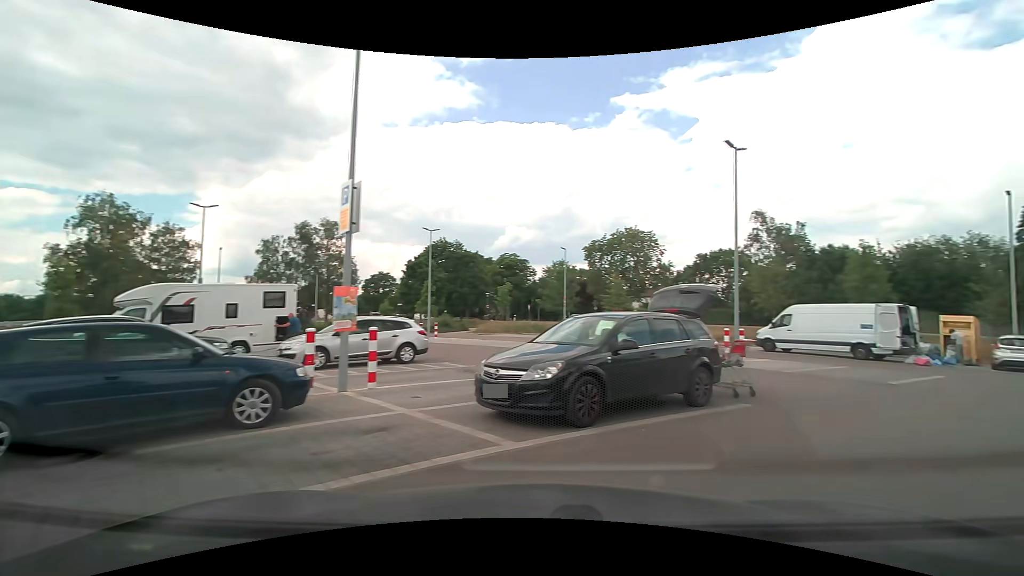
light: Day
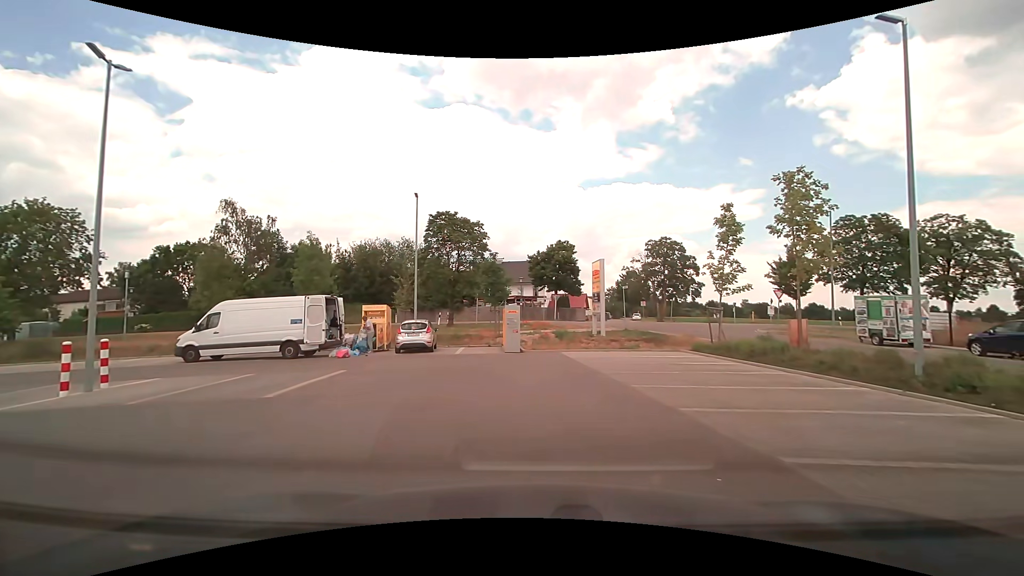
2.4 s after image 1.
(+2.9, +4.7) m; +55°
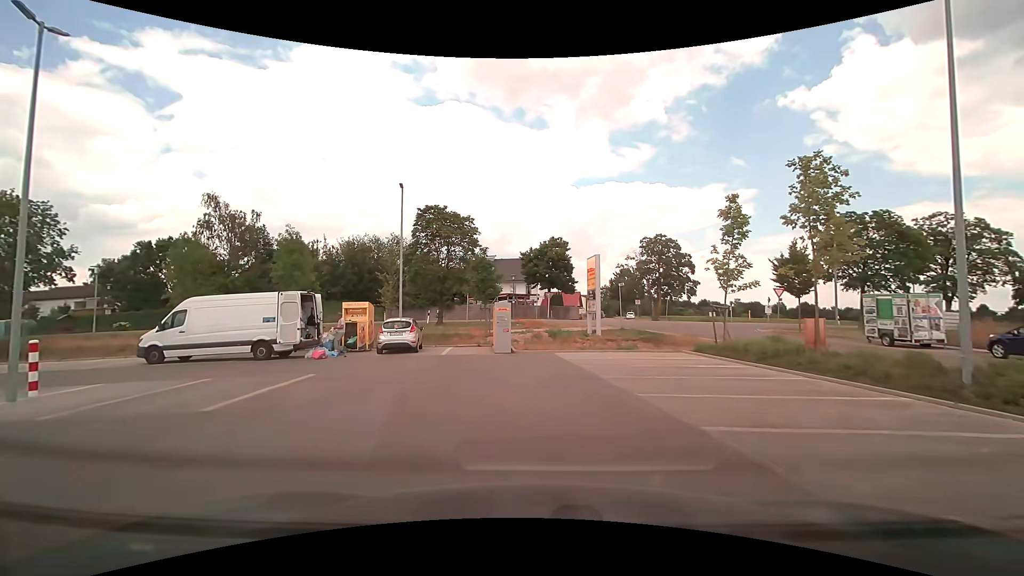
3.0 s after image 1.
(0.0, +1.5) m; 0°
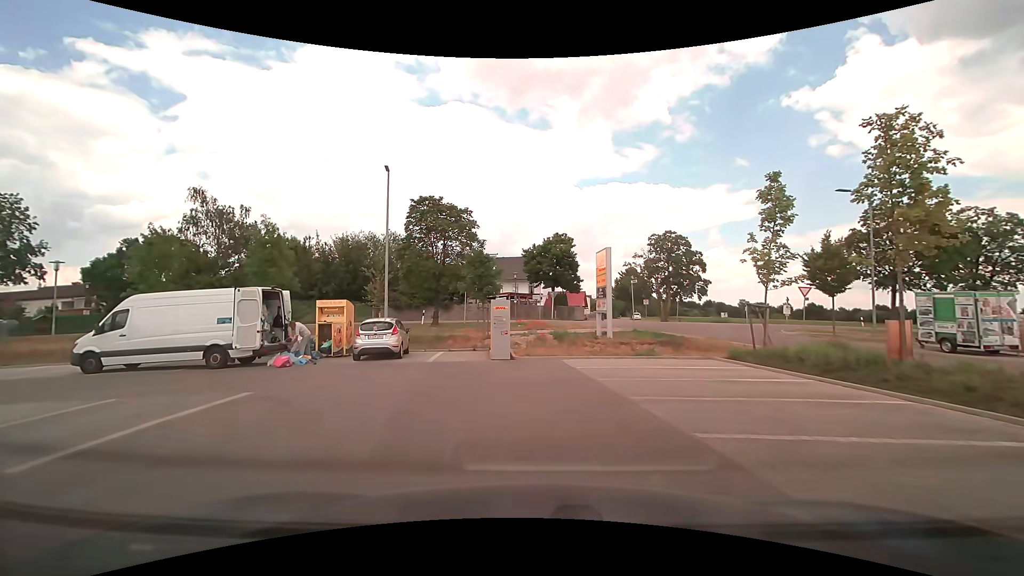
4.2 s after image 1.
(0.0, +3.1) m; -1°
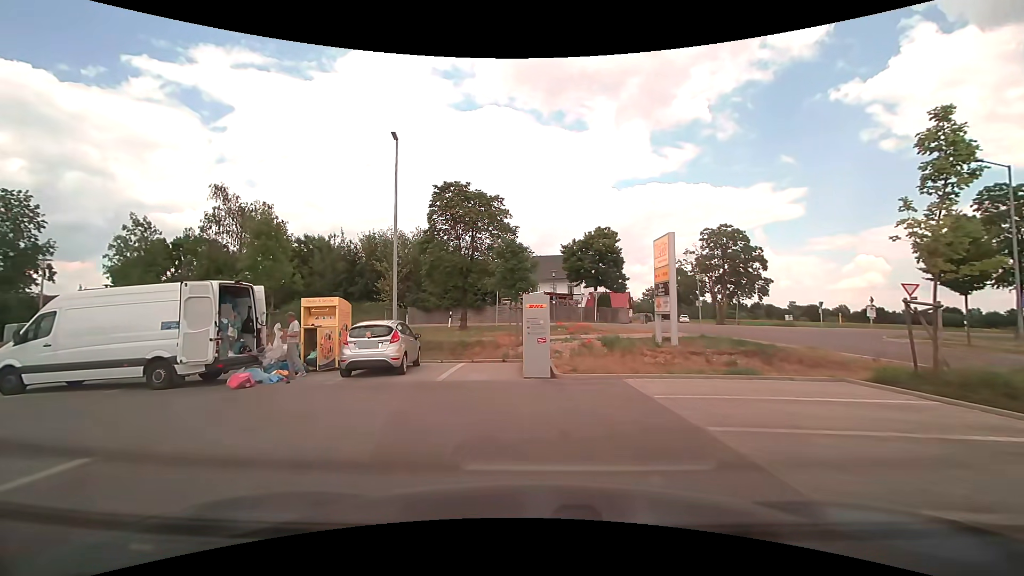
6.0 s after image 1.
(-0.1, +4.7) m; -3°
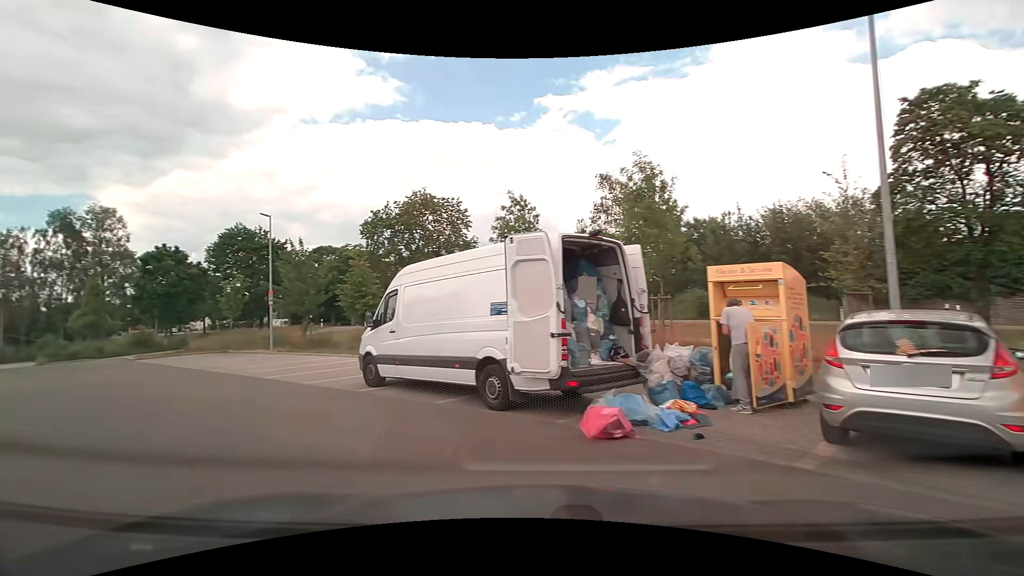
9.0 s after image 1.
(-2.2, +7.3) m; -42°
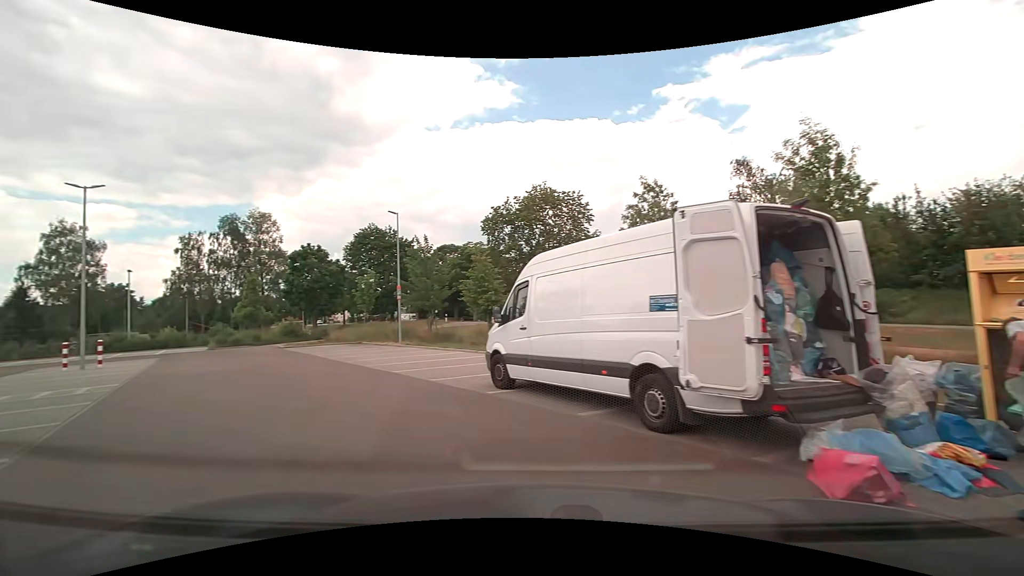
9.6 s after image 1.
(-0.2, +1.5) m; -11°
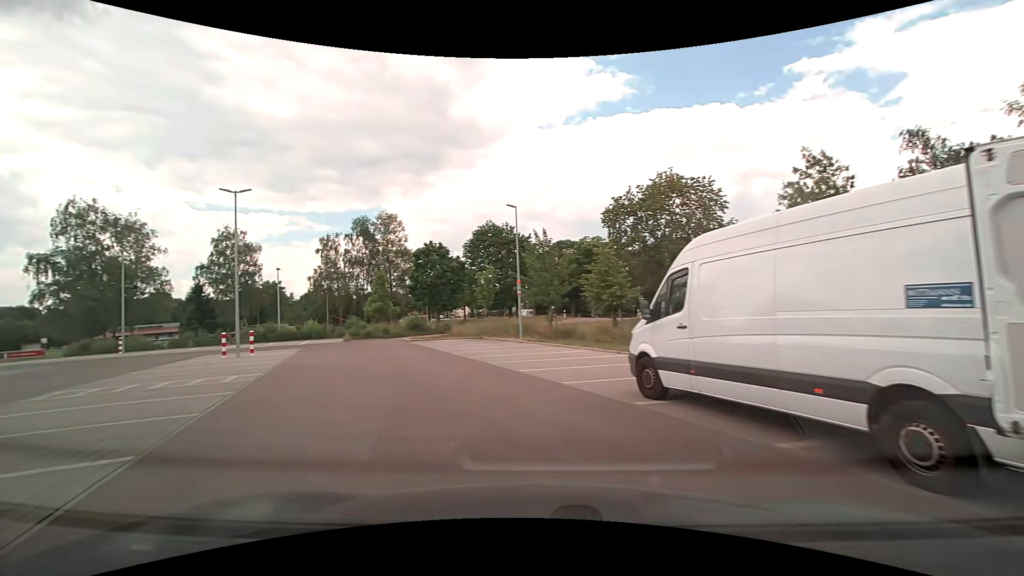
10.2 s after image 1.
(-0.2, +1.5) m; -15°
